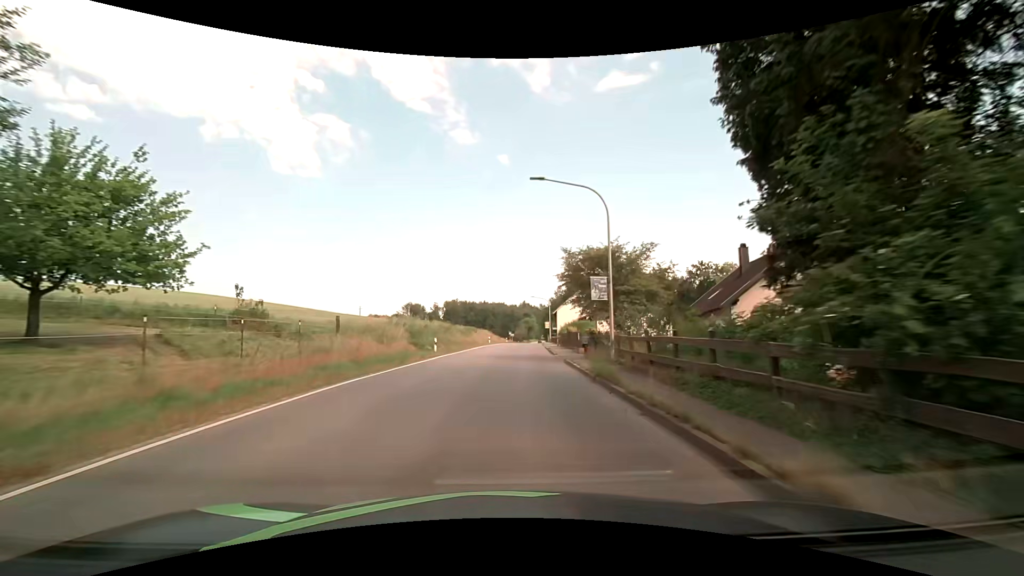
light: Day
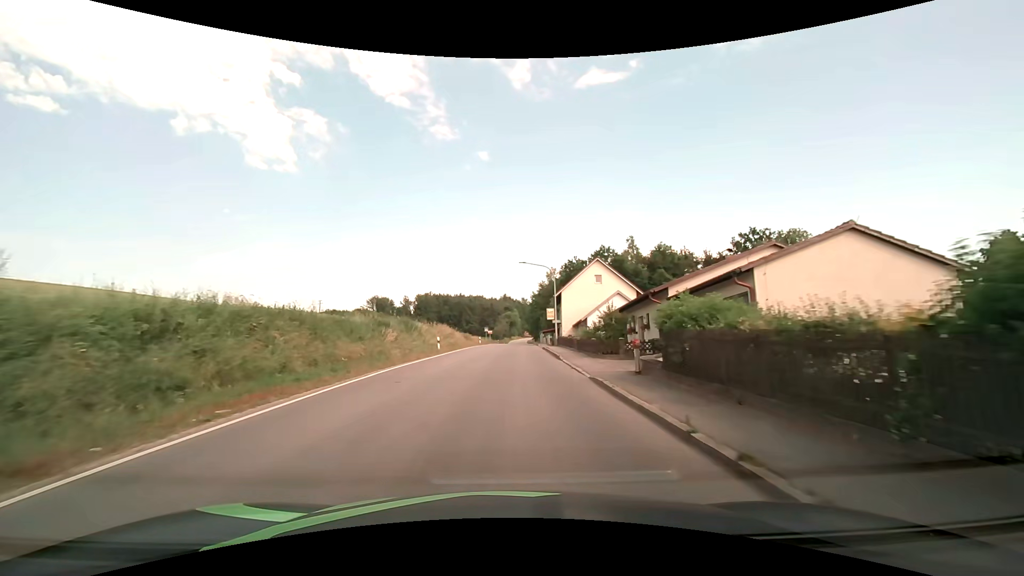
(+1.0, +35.9) m; +3°
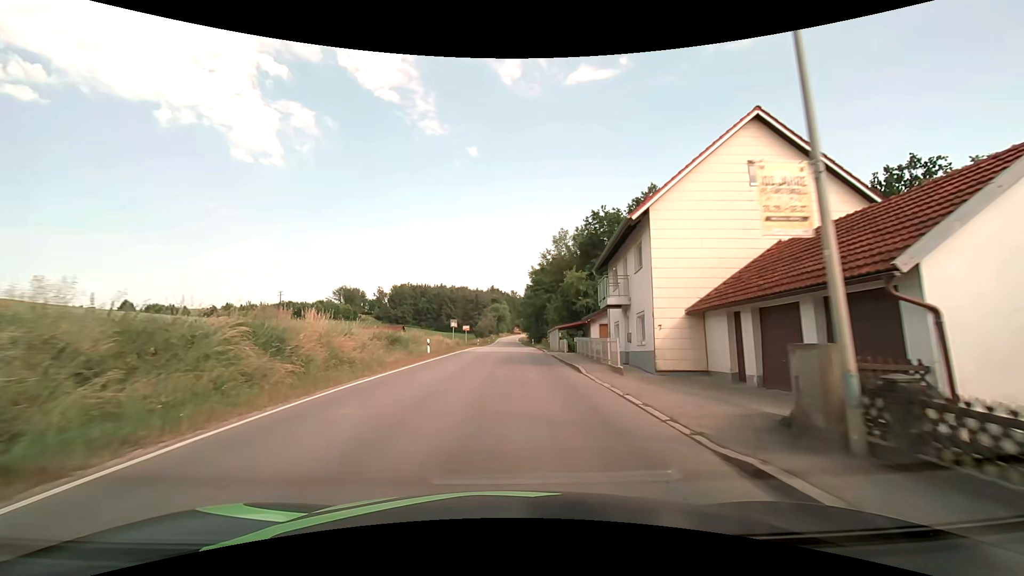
(+0.3, +37.0) m; +1°
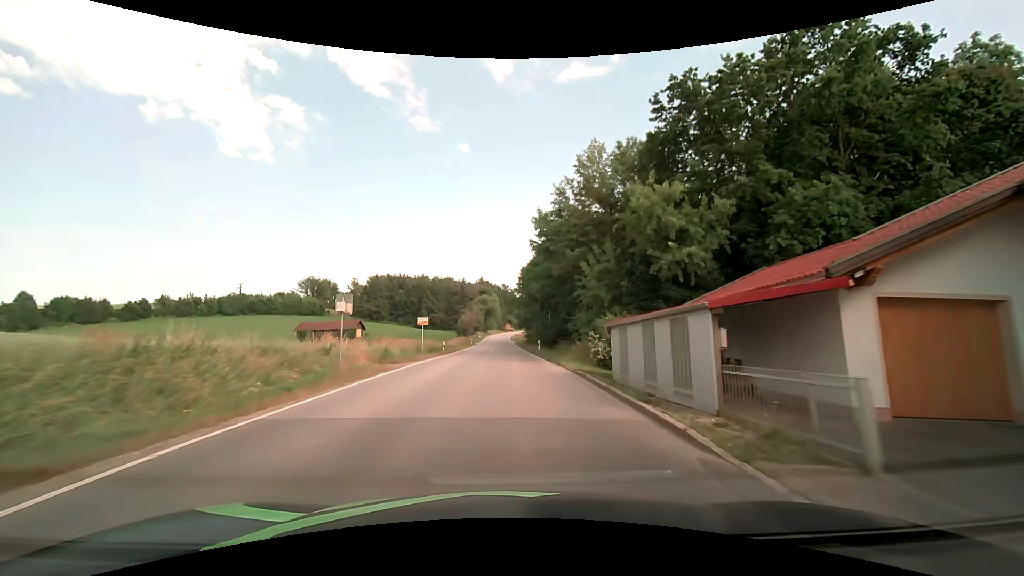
(+0.3, +30.4) m; +1°
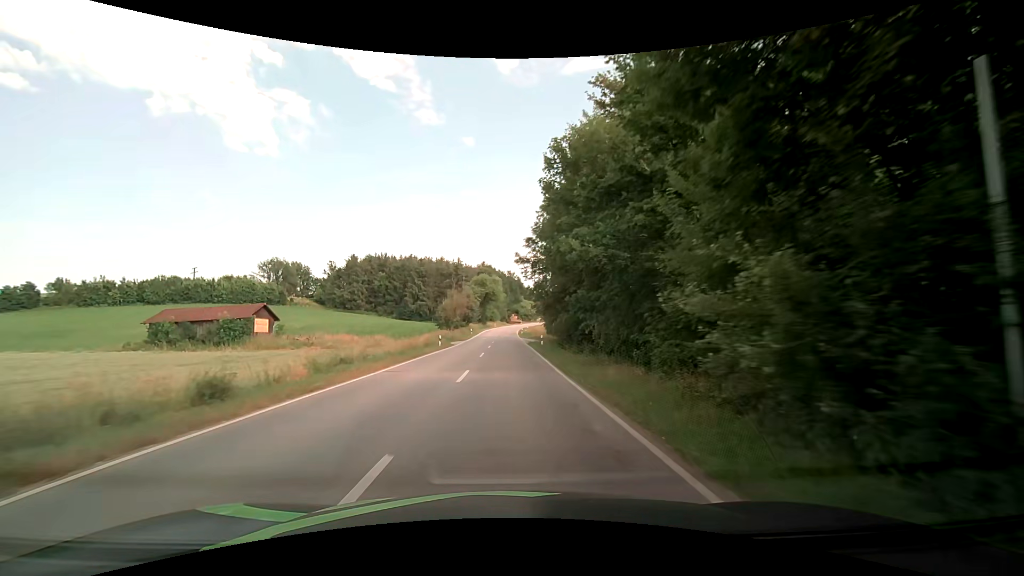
(+0.1, +41.5) m; 0°
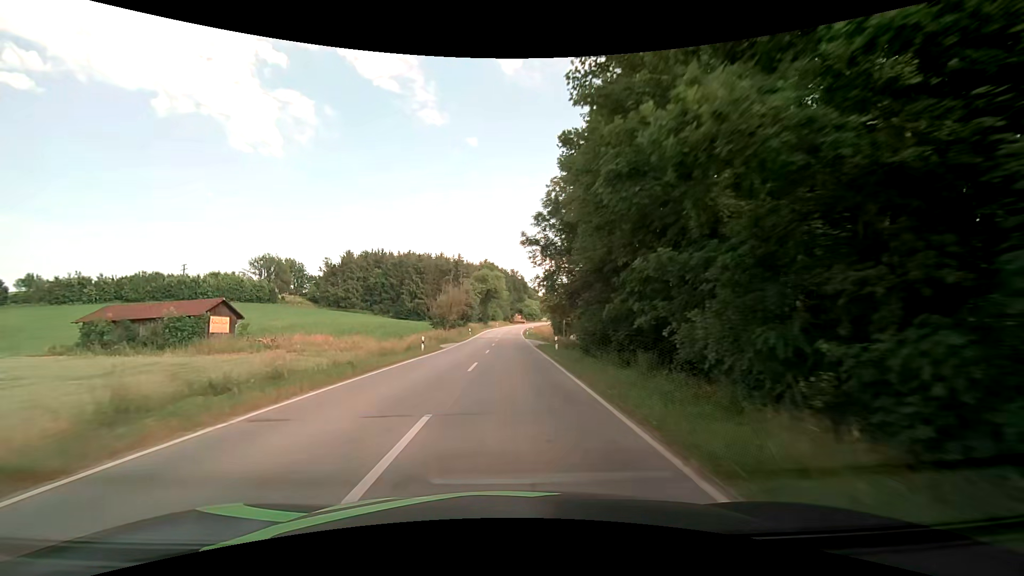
(-0.1, +9.4) m; -1°
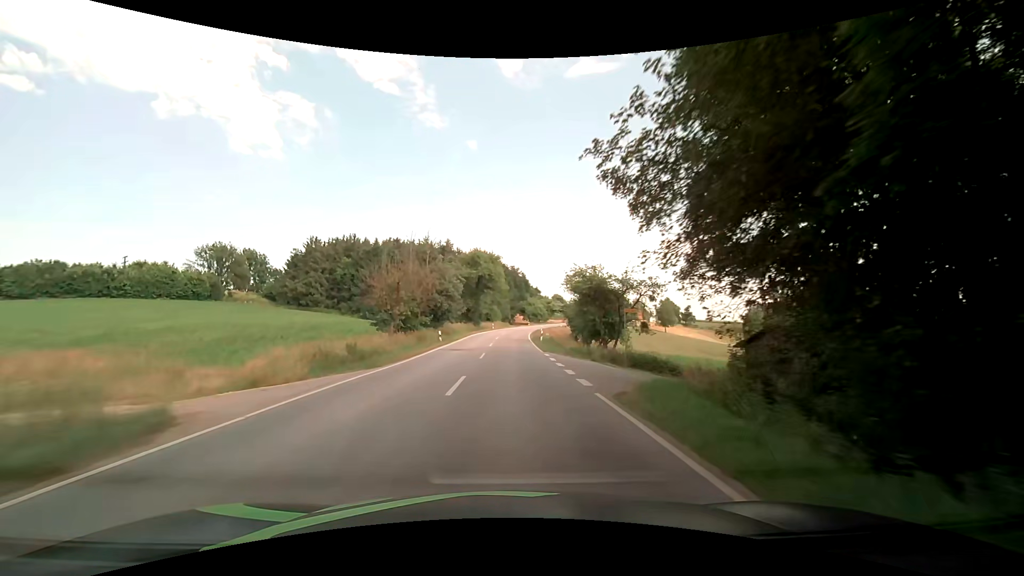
(0.0, +30.3) m; 0°
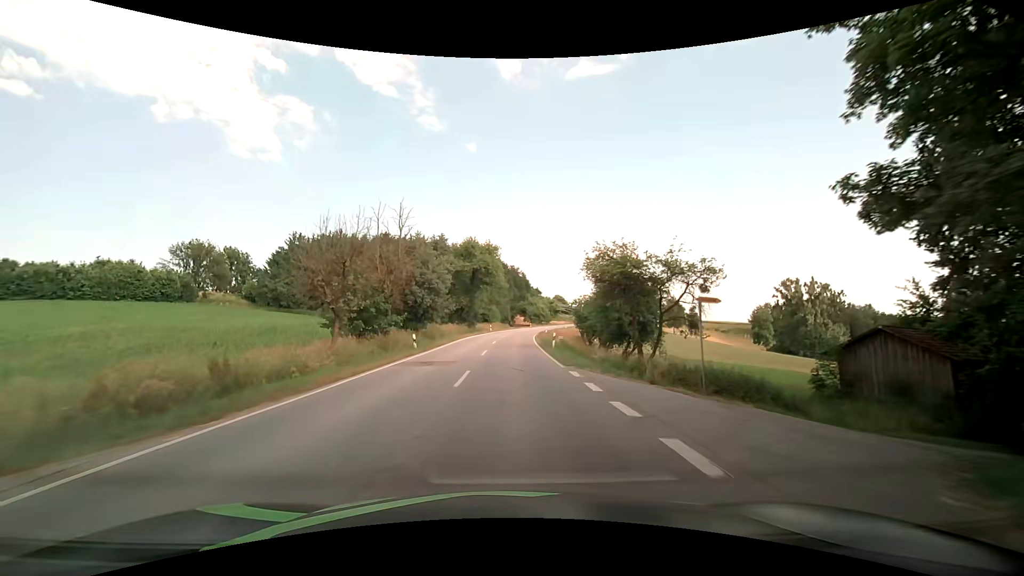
(0.0, +10.7) m; 0°
(0, +10) (0, +20) (0, +30) (0, +40) (+1, +50) (+1, +60) (+2, +70) (+3, +80) (+5, +90) (+7, +100) m
